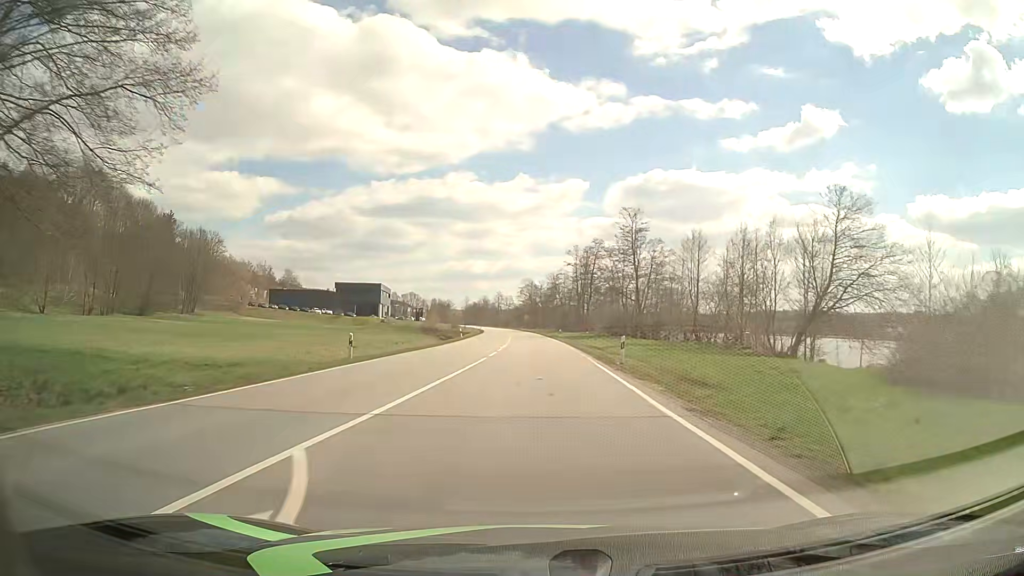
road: primary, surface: asphalt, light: Day
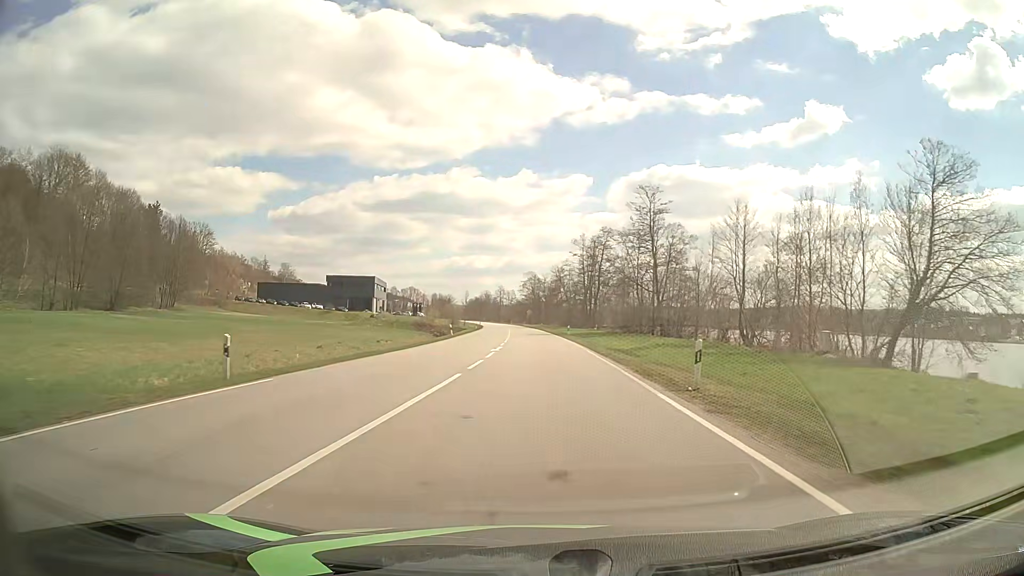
(0.0, +10.9) m; 0°
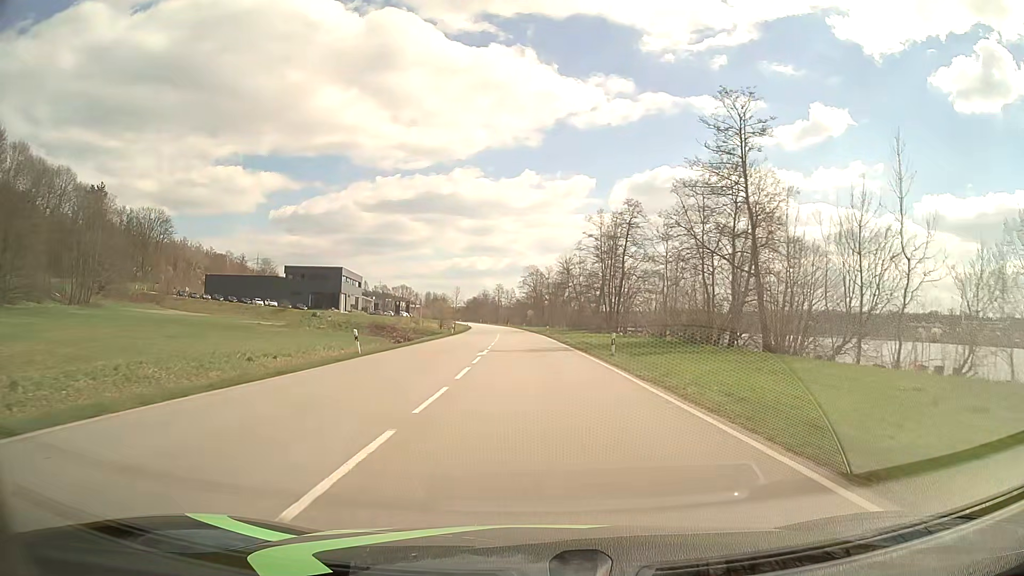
(0.0, +32.3) m; 0°
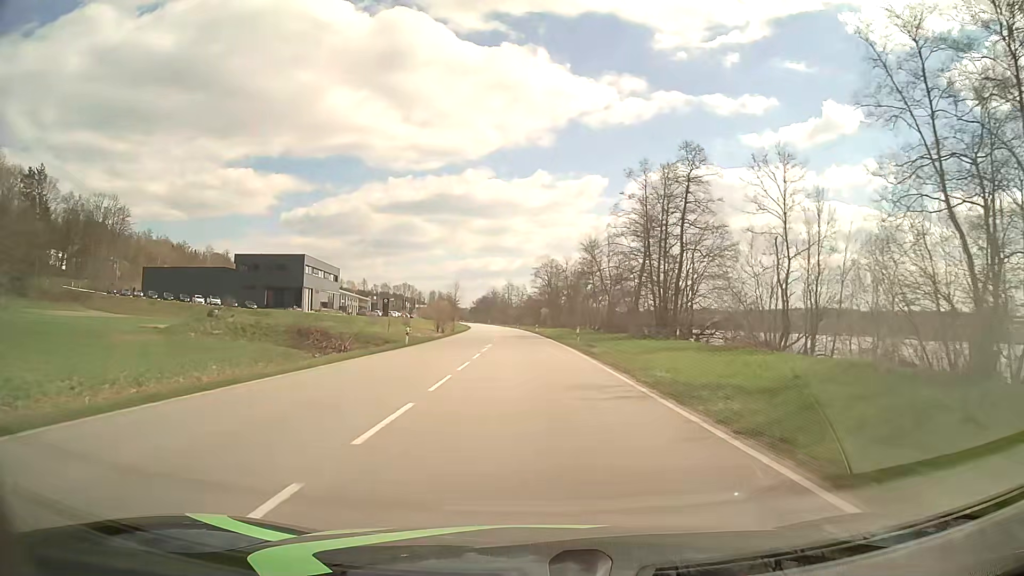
(-0.2, +32.1) m; -1°
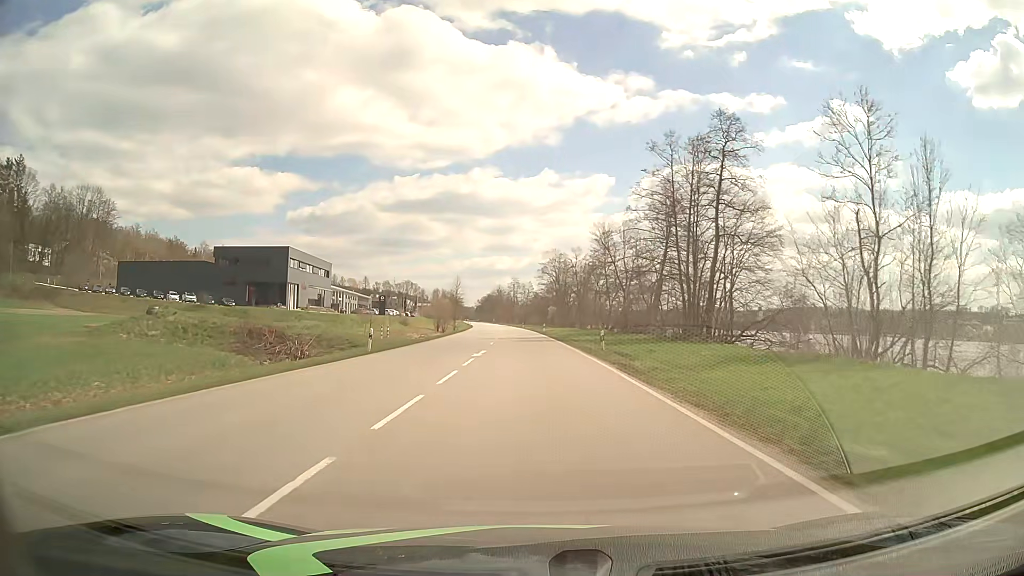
(-0.1, +10.7) m; -1°
(0, +10) (0, +20) (0, +30) (0, +40) (-1, +50) (-1, +60) (-1, +70) (-2, +80) (-2, +90) (-3, +100) m
